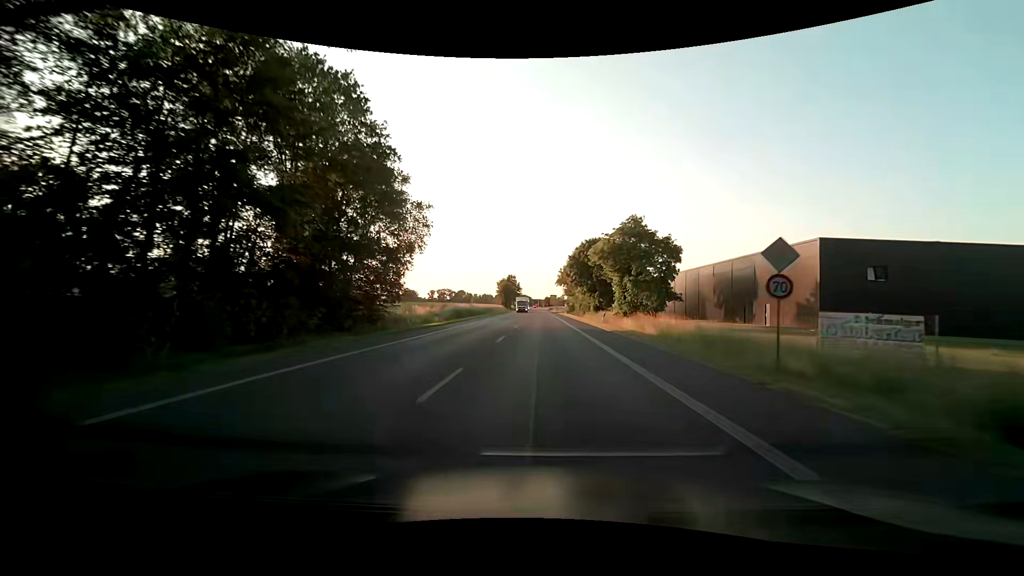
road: primary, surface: asphalt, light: Day
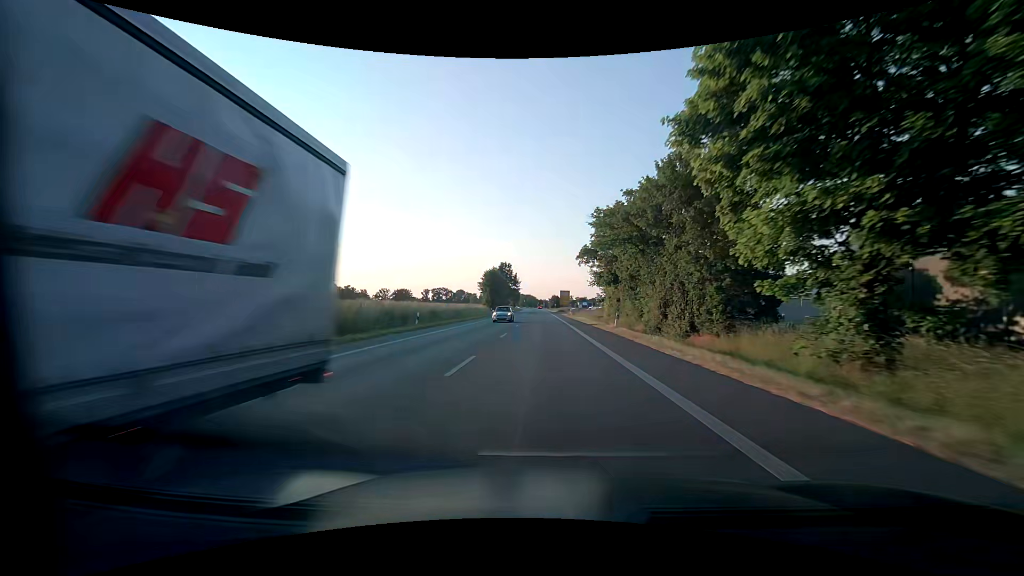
(-0.4, +58.0) m; -1°
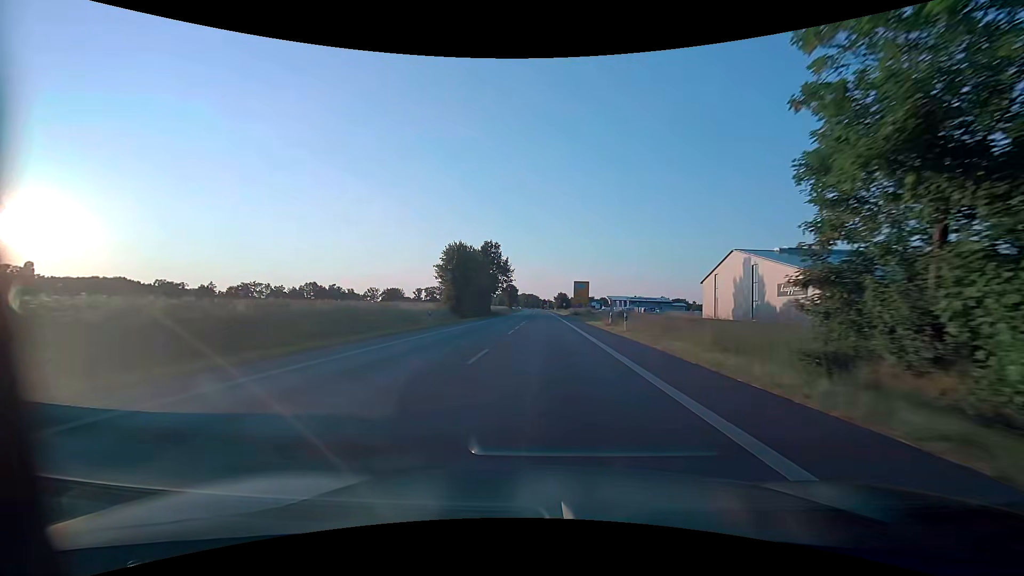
(-0.2, +46.4) m; -1°
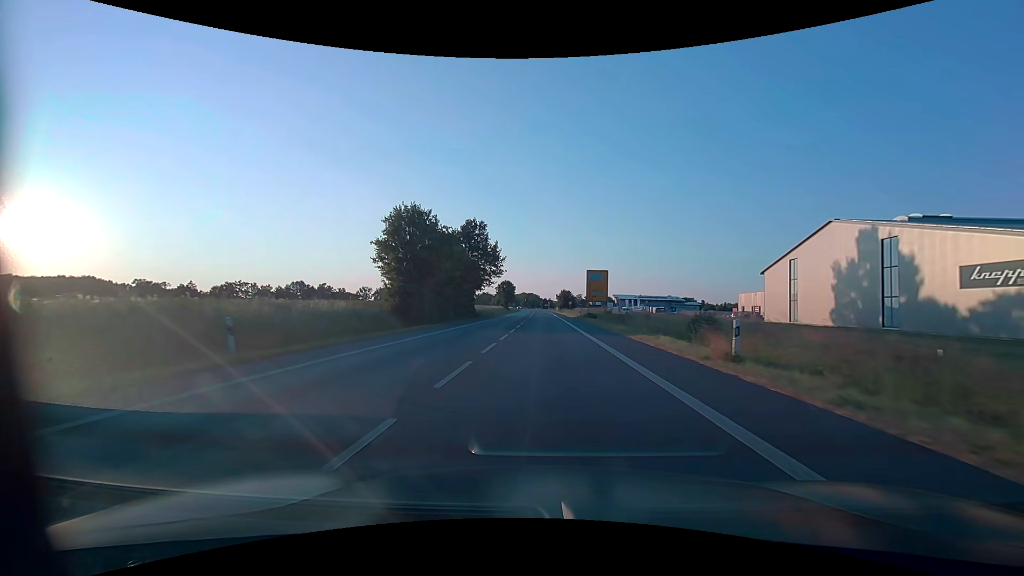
(+0.1, +23.2) m; 0°
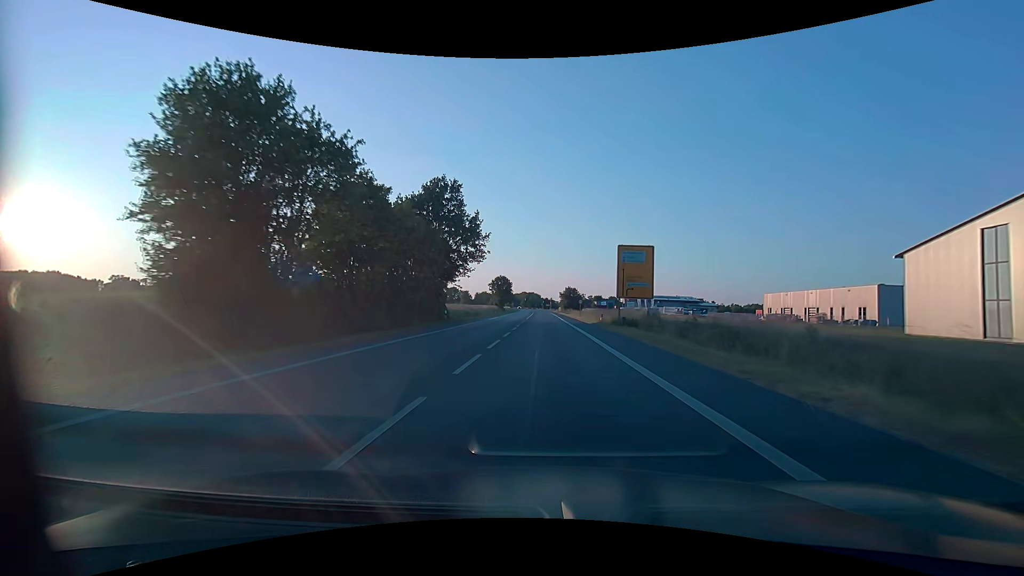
(0.0, +23.3) m; 0°
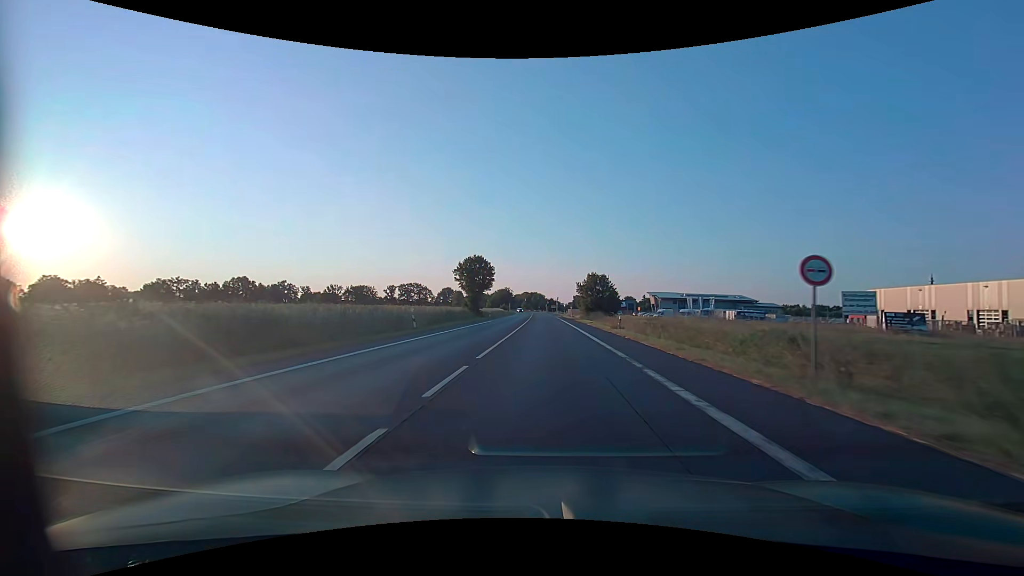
(-0.2, +58.1) m; -1°
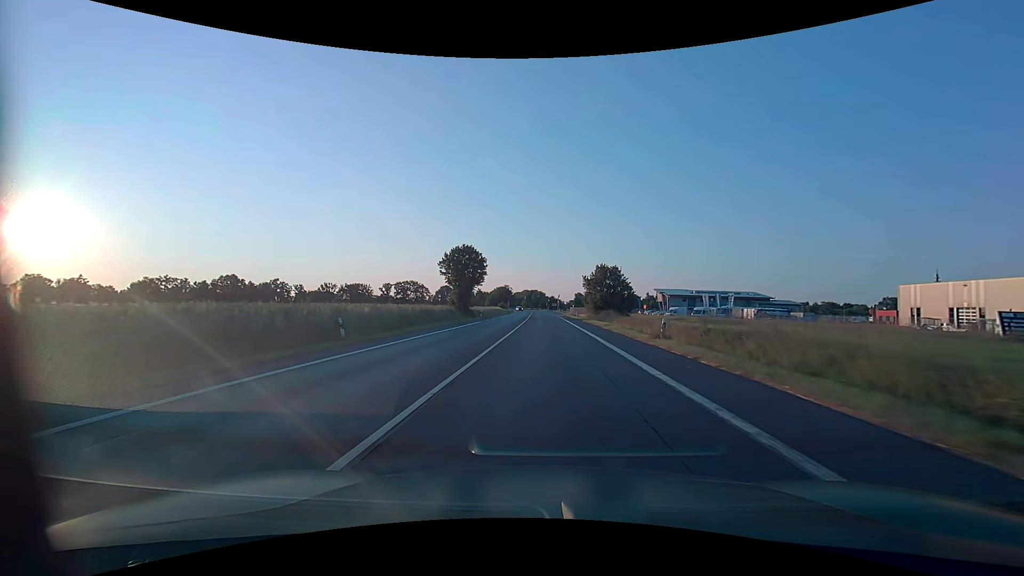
(0.0, +11.6) m; 0°
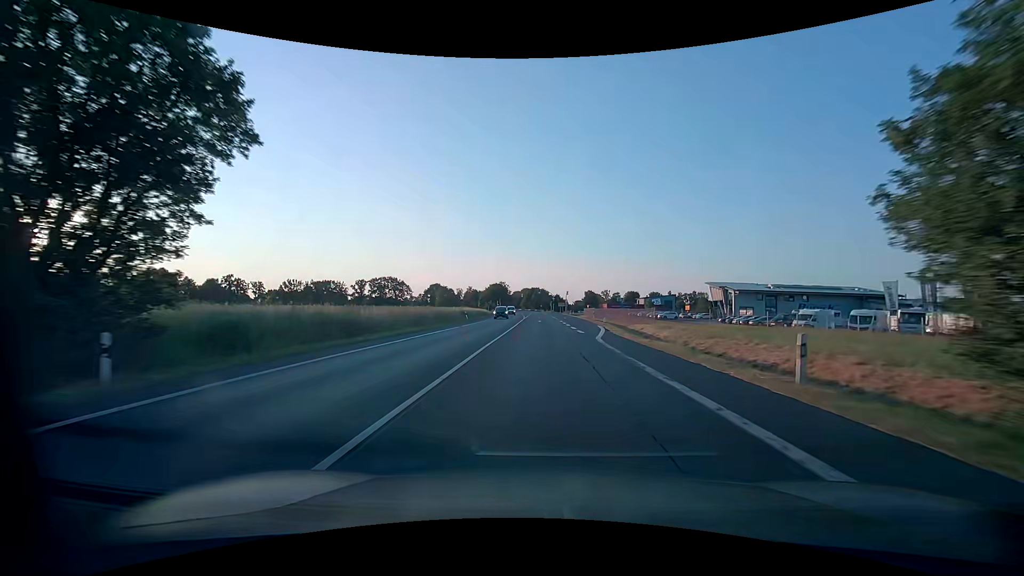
(-0.2, +58.1) m; 0°
(0, +10) (0, +20) (0, +30) (0, +40) (0, +50) (0, +60) (-1, +70) (-1, +80) (-1, +90) (-1, +100) m
